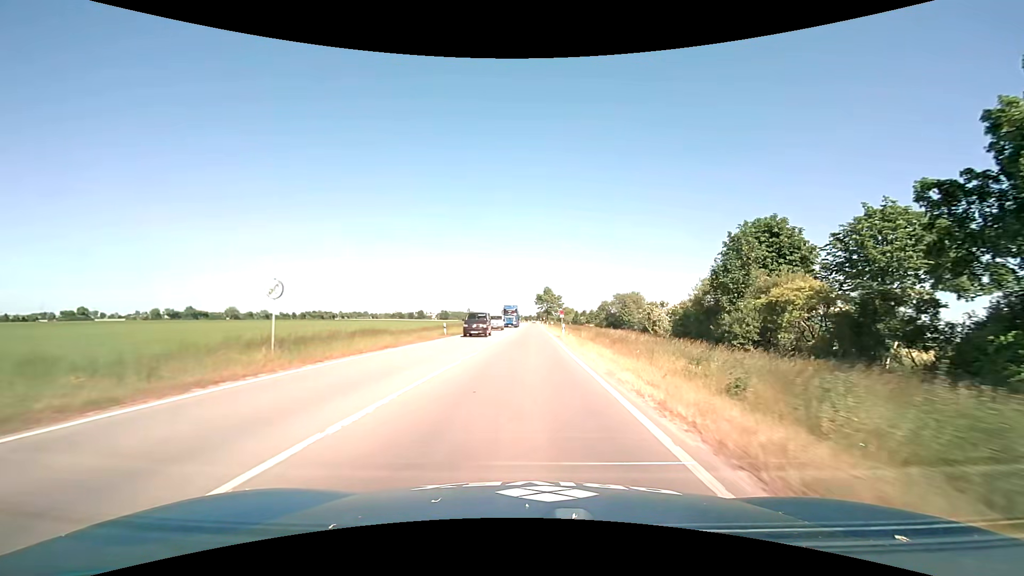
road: primary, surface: asphalt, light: Day
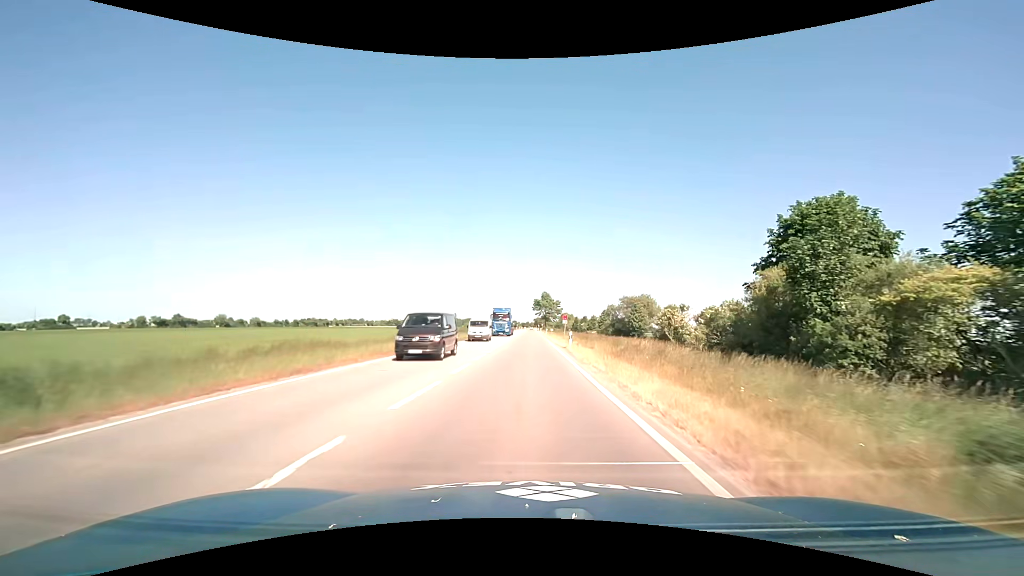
(0.0, +9.1) m; 0°
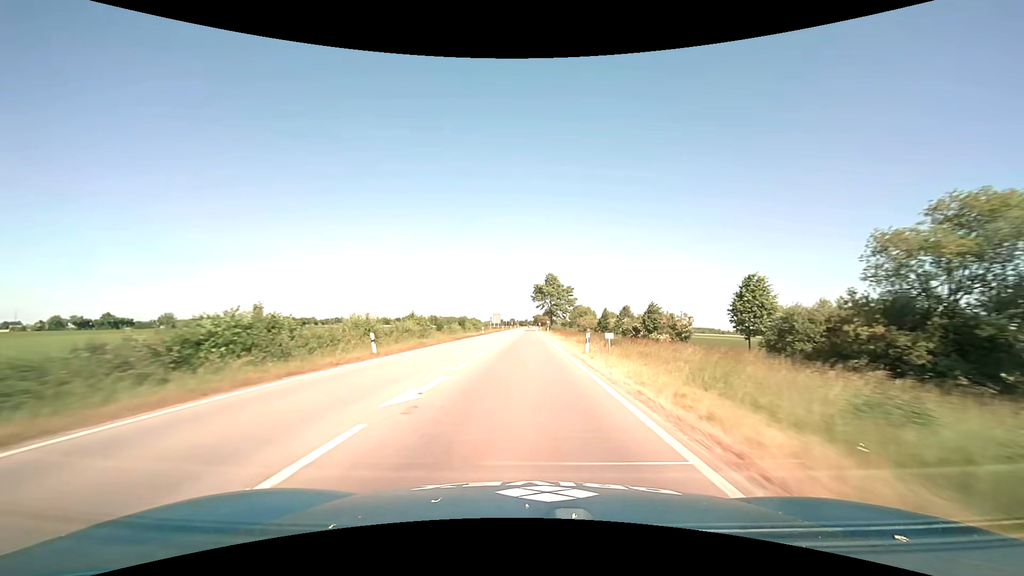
(+0.4, +60.6) m; 0°
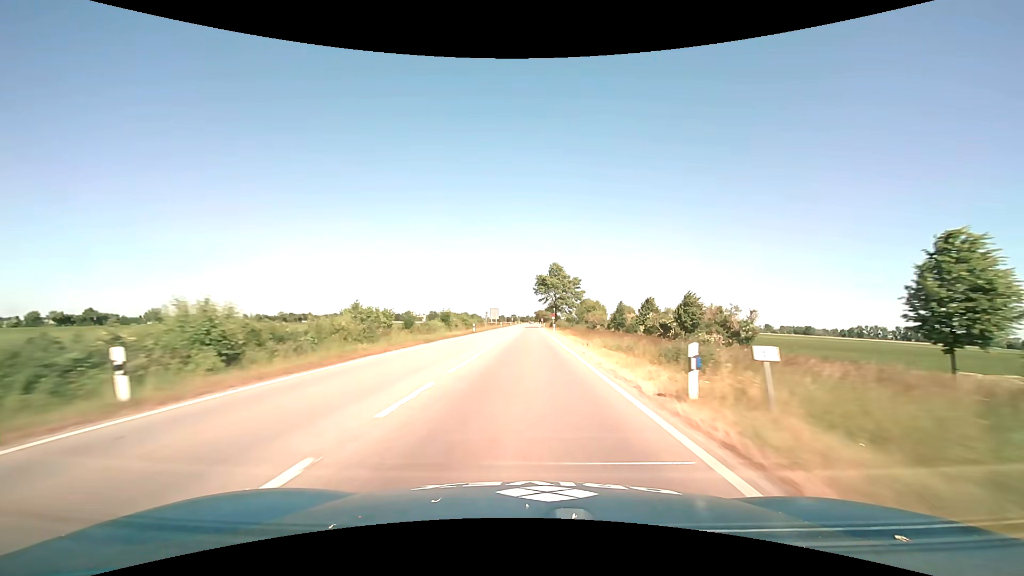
(0.0, +13.8) m; 0°
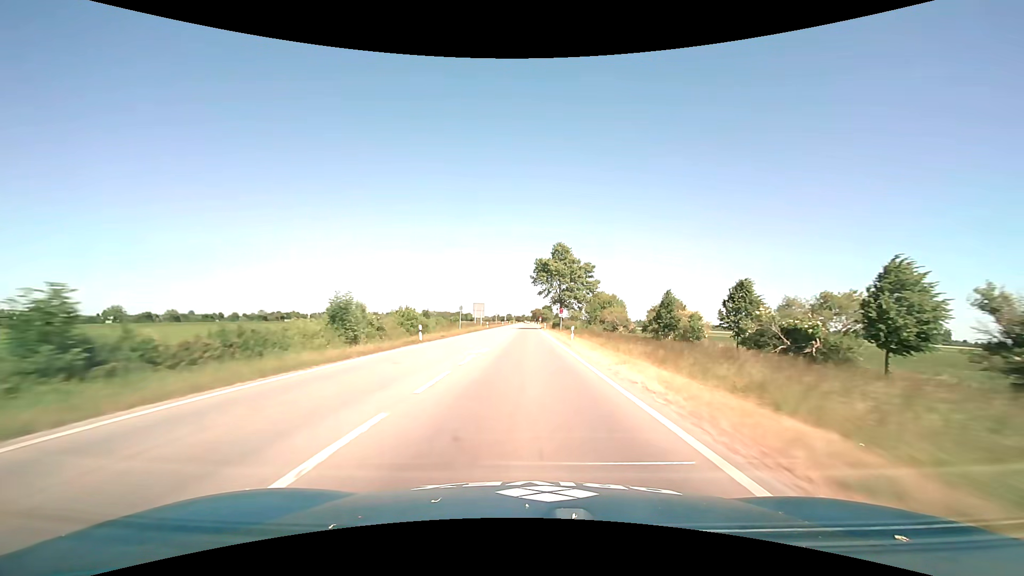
(+0.1, +27.9) m; 0°
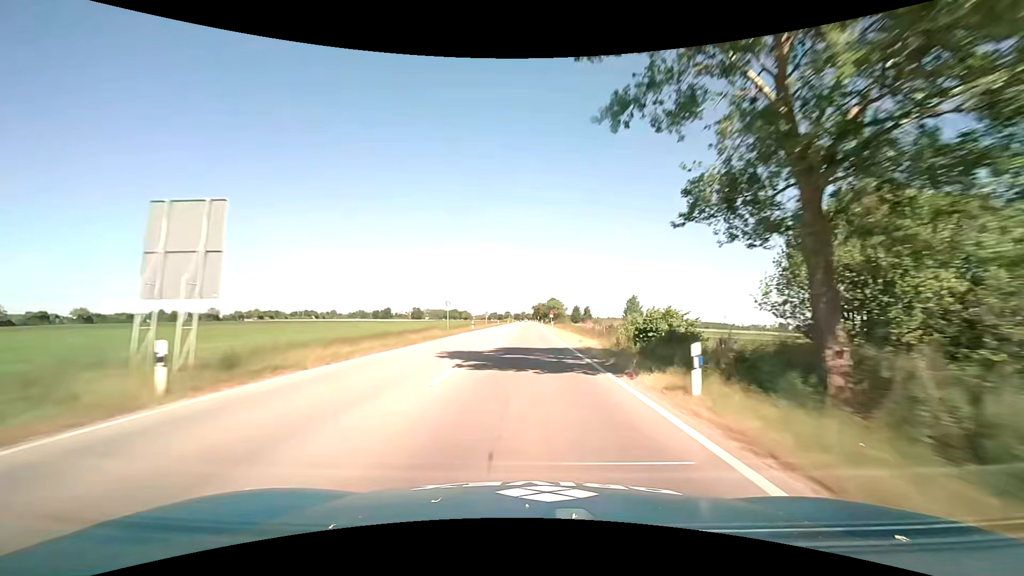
(+0.1, +72.9) m; 0°
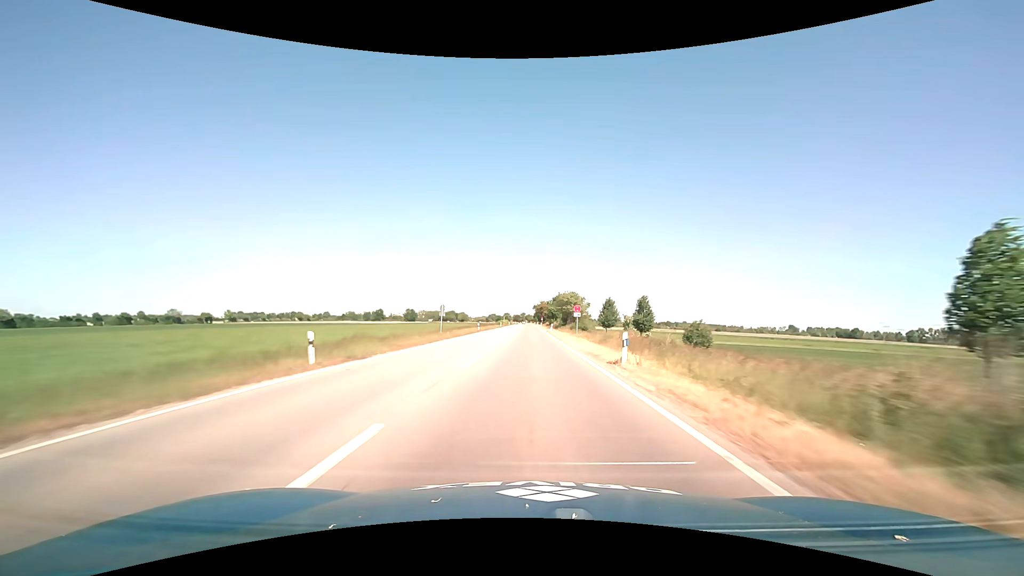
(0.0, +44.2) m; 0°
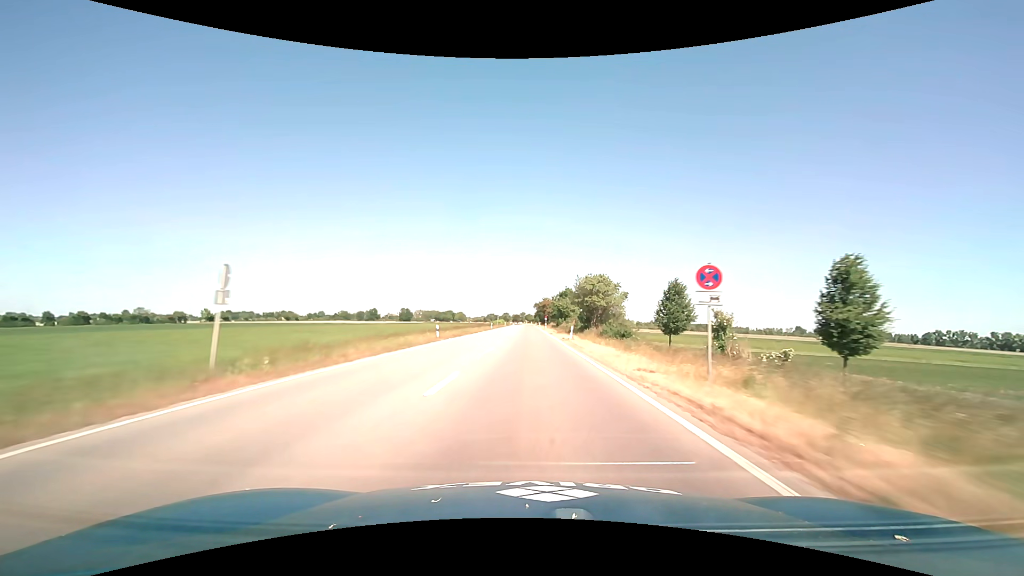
(0.0, +29.7) m; 0°
(0, +10) (0, +20) (0, +30) (0, +40) (0, +50) (0, +60) (0, +70) (0, +80) (0, +90) (0, +100) m
